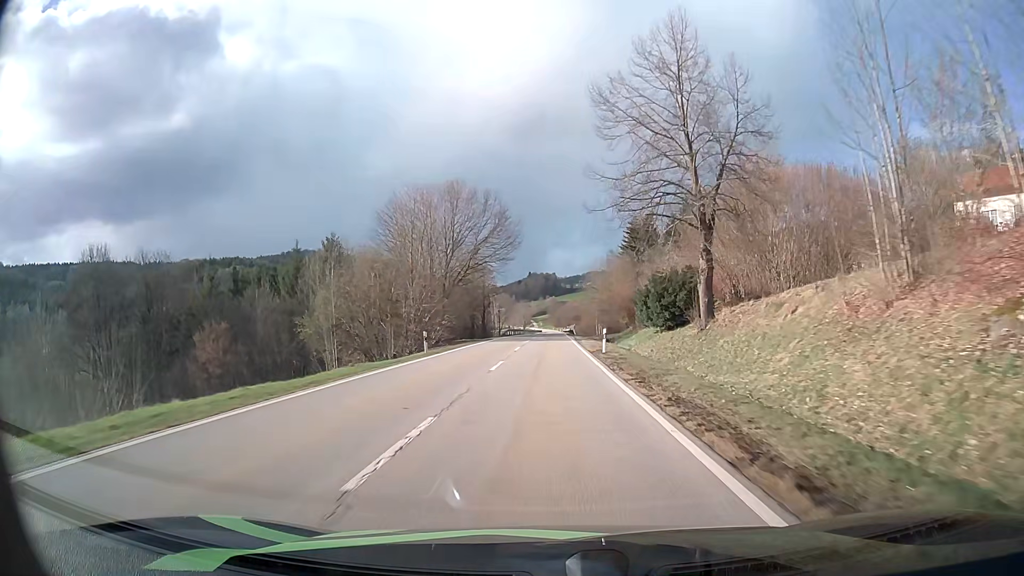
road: secondary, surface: asphalt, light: Day
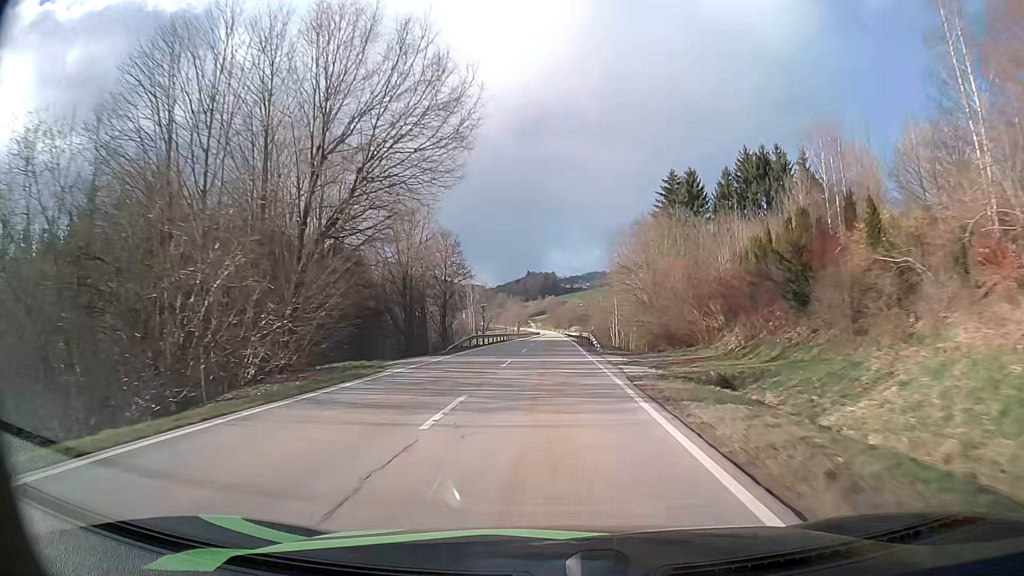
(+0.2, +37.2) m; 0°
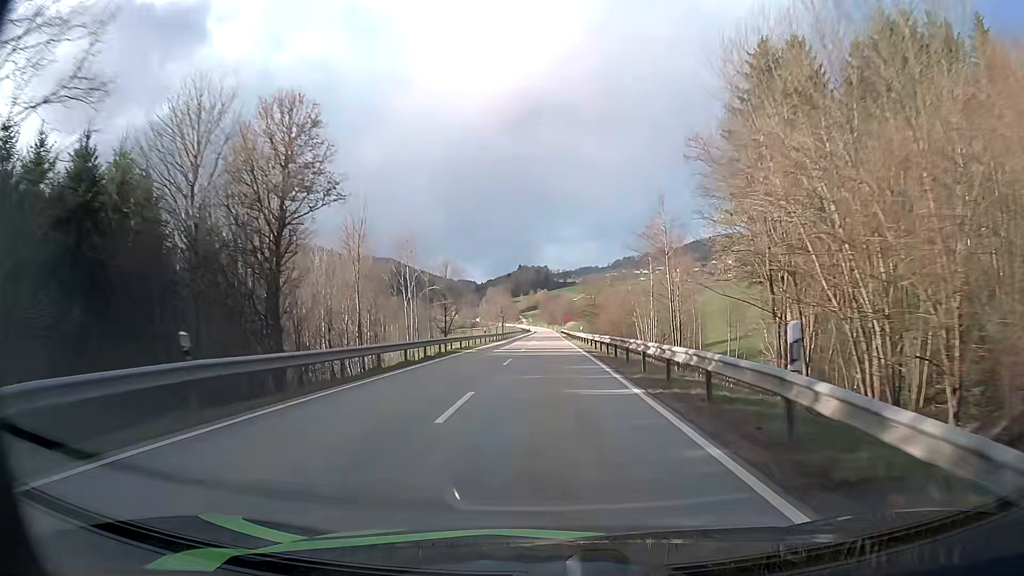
(+0.3, +39.8) m; +1°
